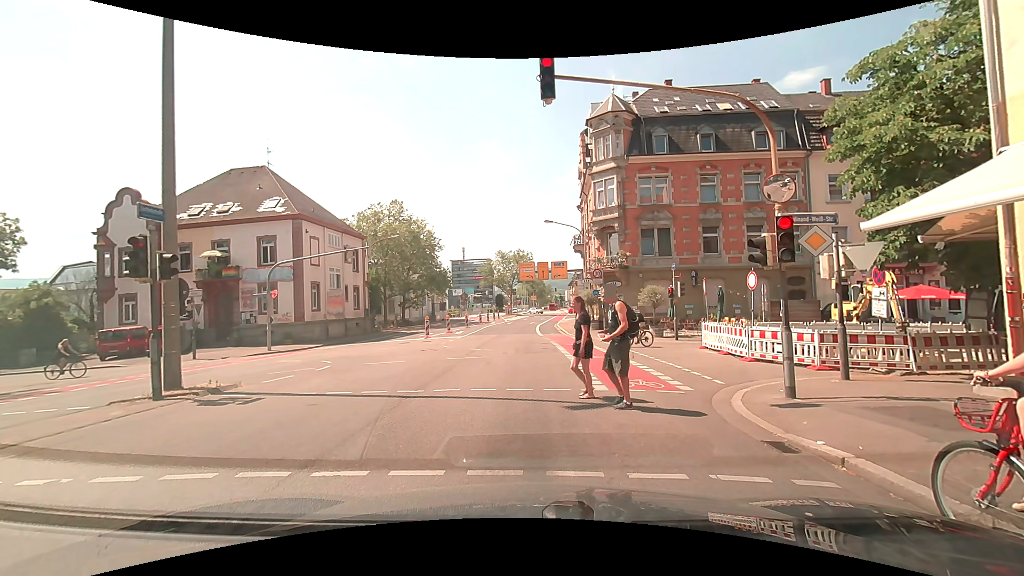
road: secondary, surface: asphalt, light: Day
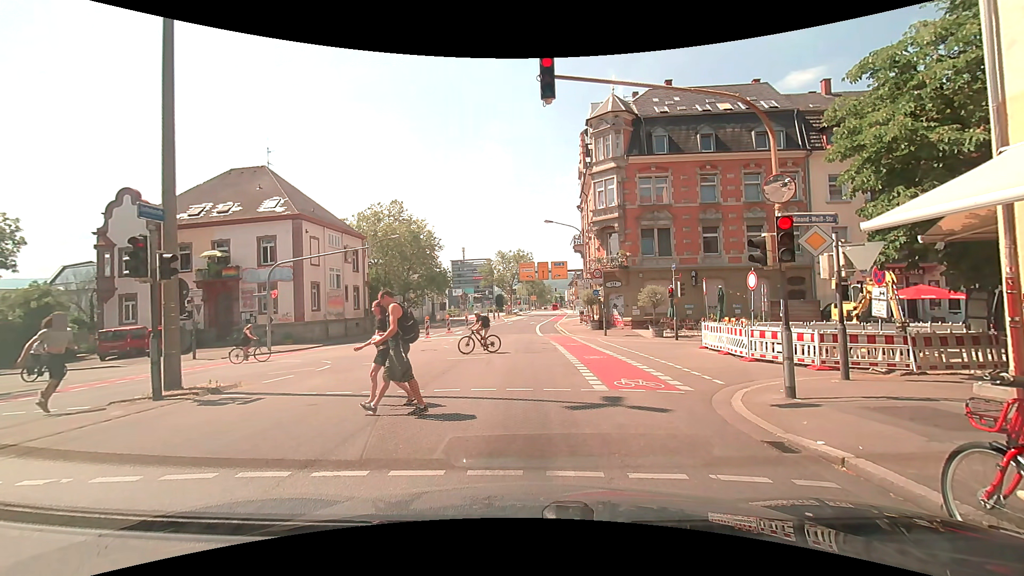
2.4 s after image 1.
(0.0, 0.0) m; 0°
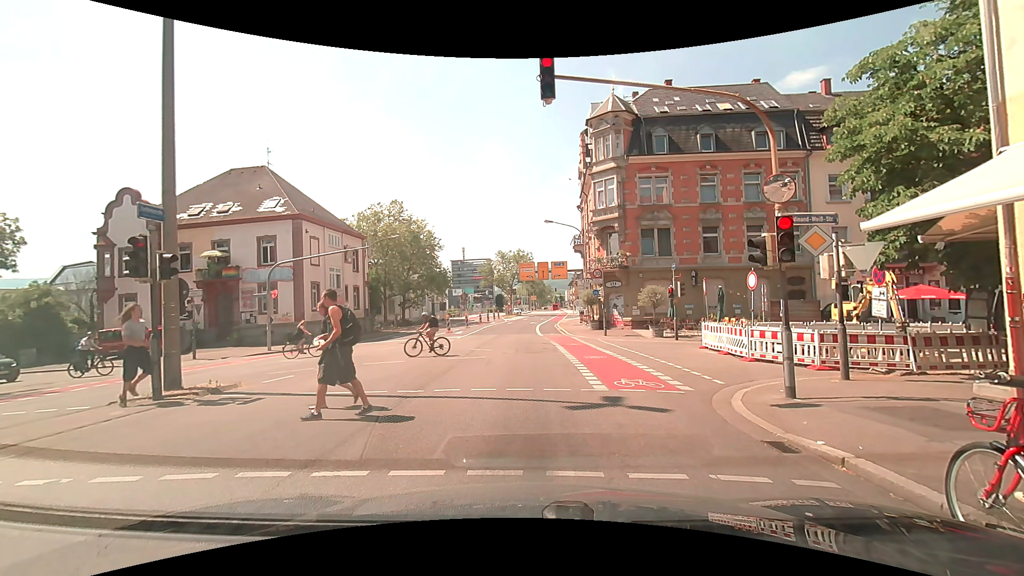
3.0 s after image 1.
(0.0, 0.0) m; 0°
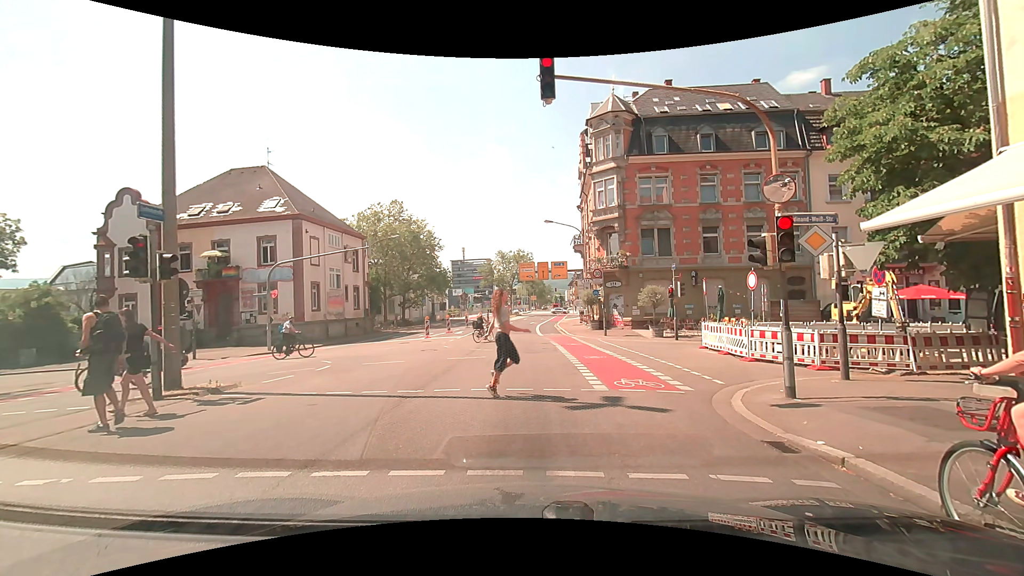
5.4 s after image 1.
(0.0, 0.0) m; 0°
